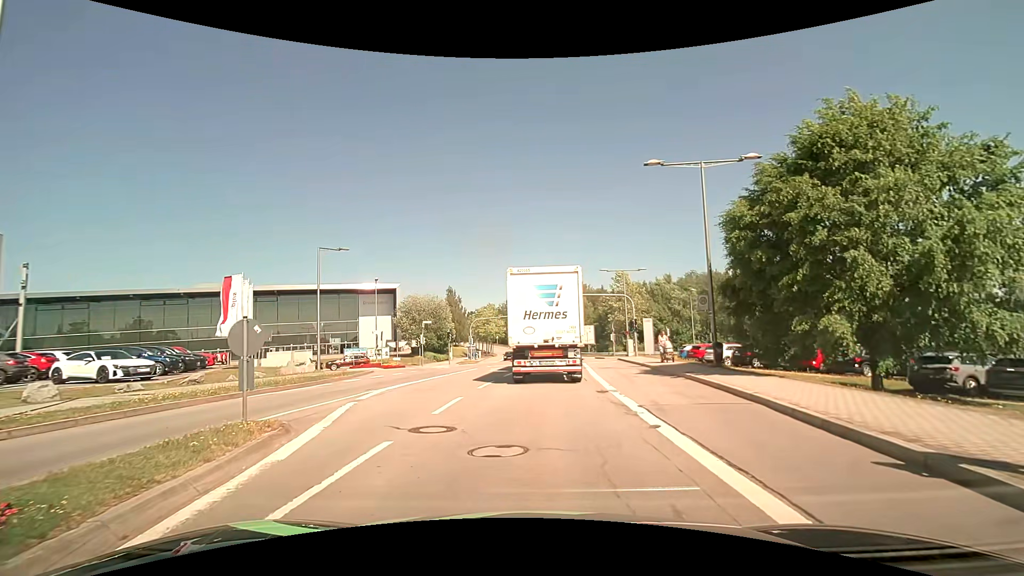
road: secondary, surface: asphalt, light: Day
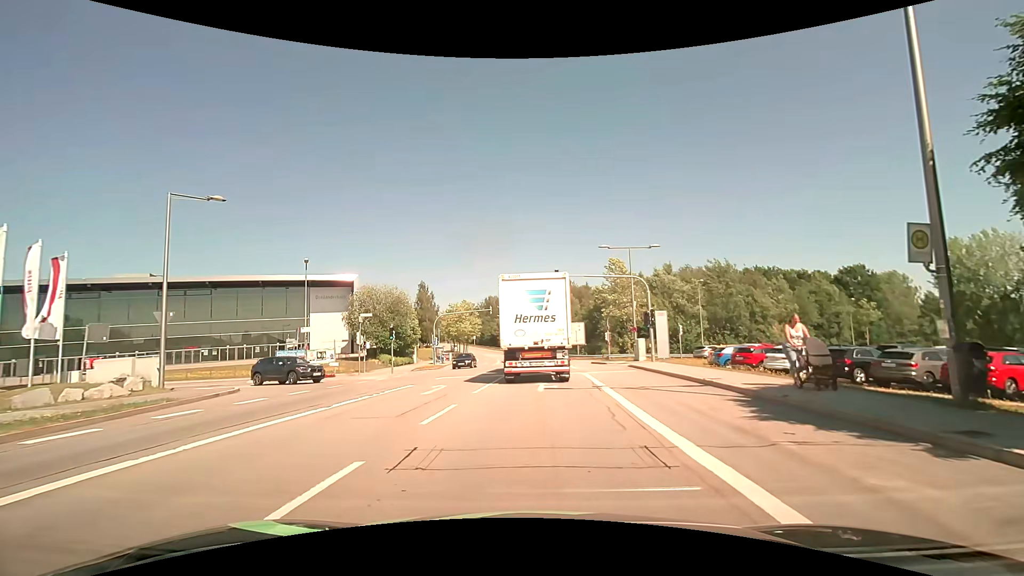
(0.0, +13.3) m; +1°
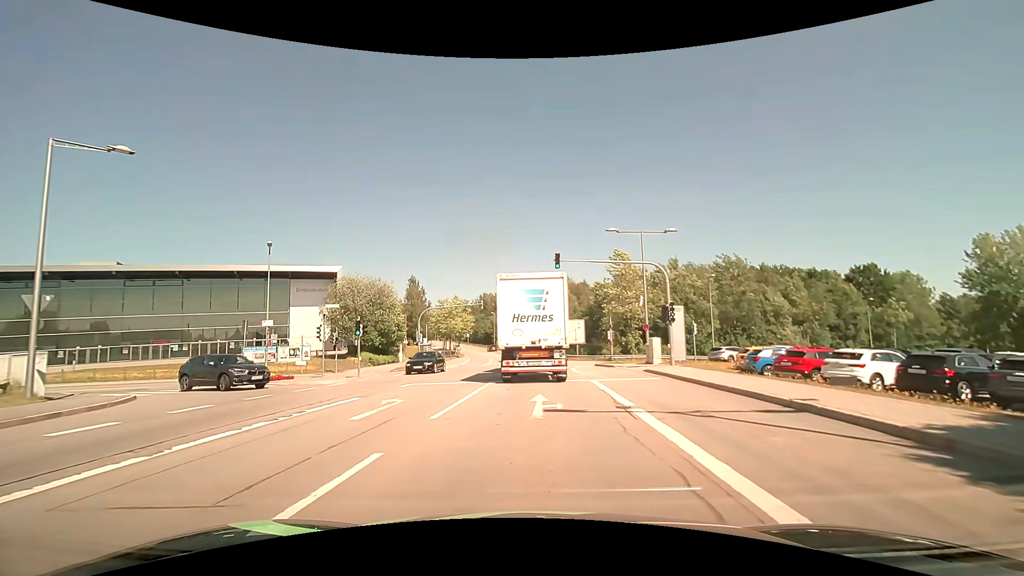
(+0.1, +5.5) m; +1°
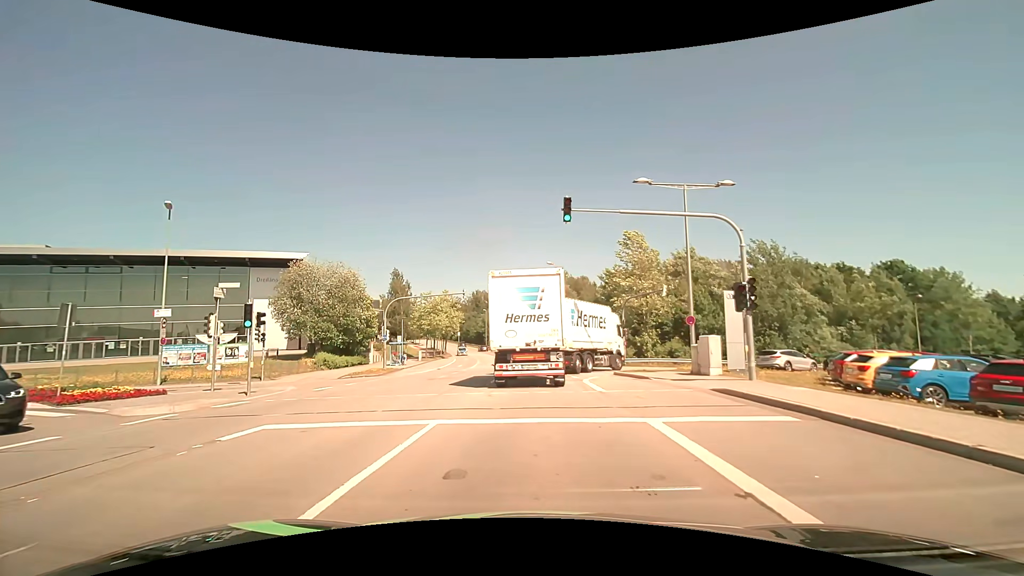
(+0.1, +10.3) m; +1°
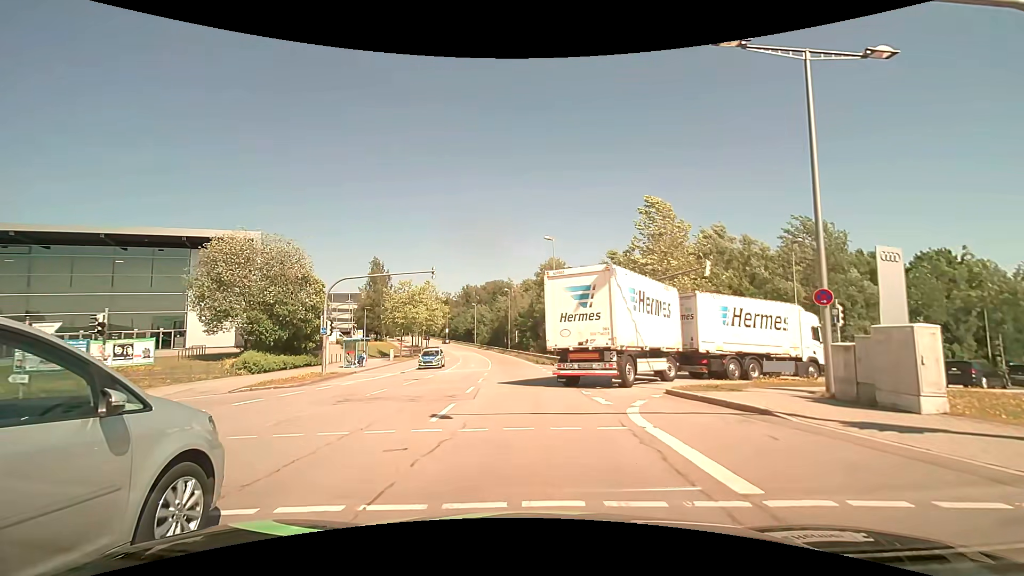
(0.0, +10.9) m; +1°
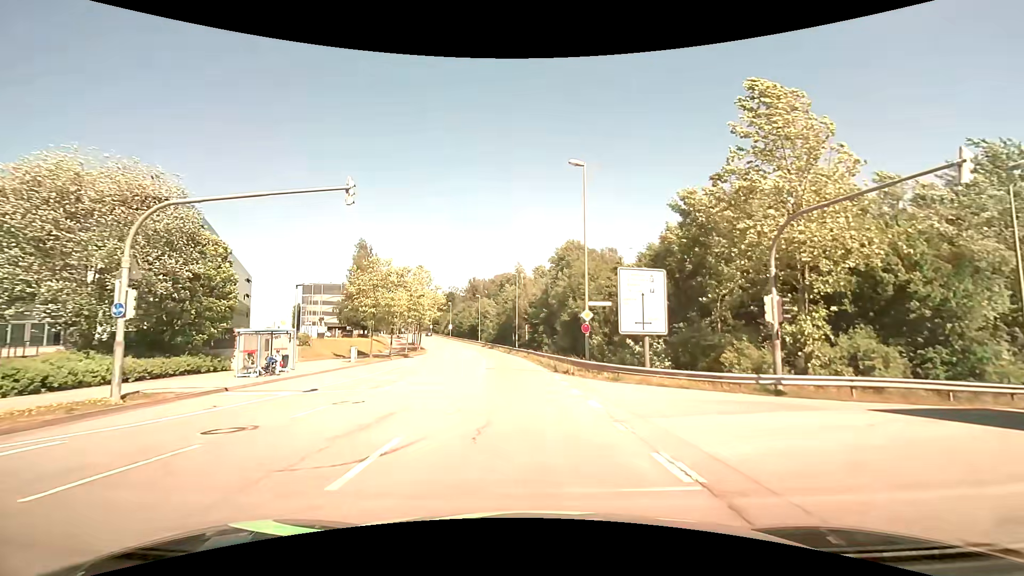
(-0.1, +16.7) m; -2°
